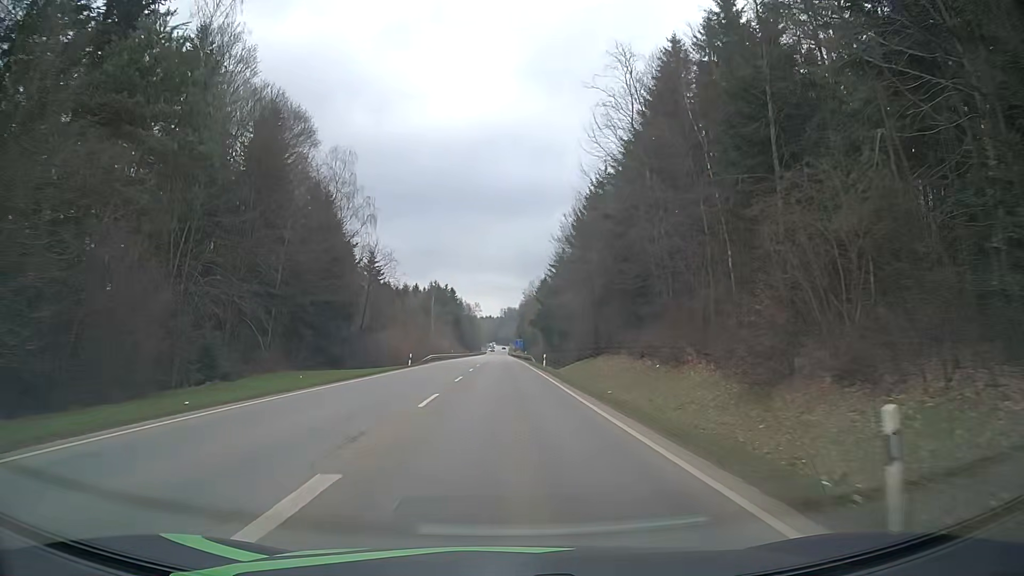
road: secondary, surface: asphalt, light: Day
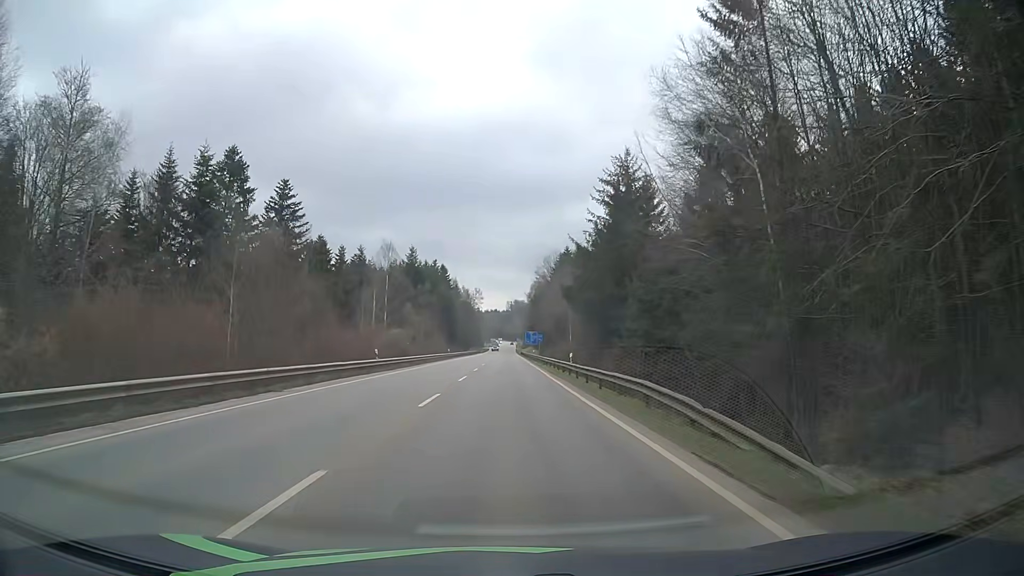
(-0.1, +60.9) m; 0°
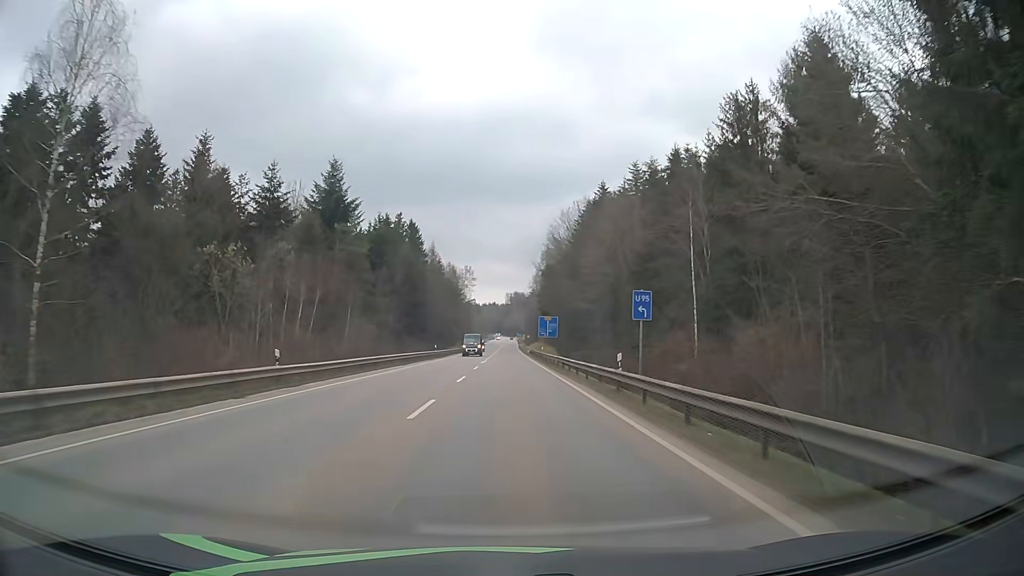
(0.0, +63.8) m; 0°
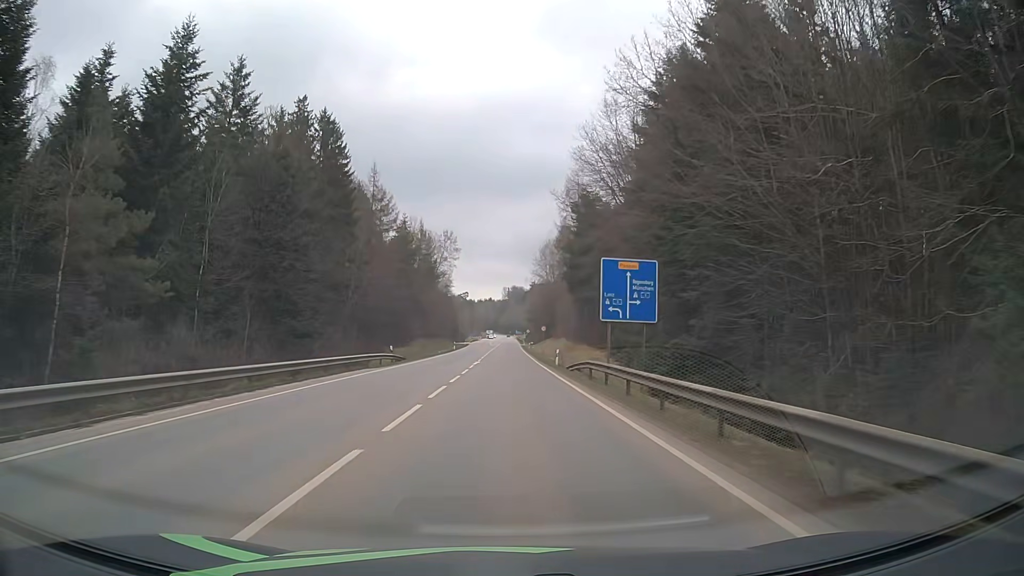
(0.0, +62.7) m; 0°
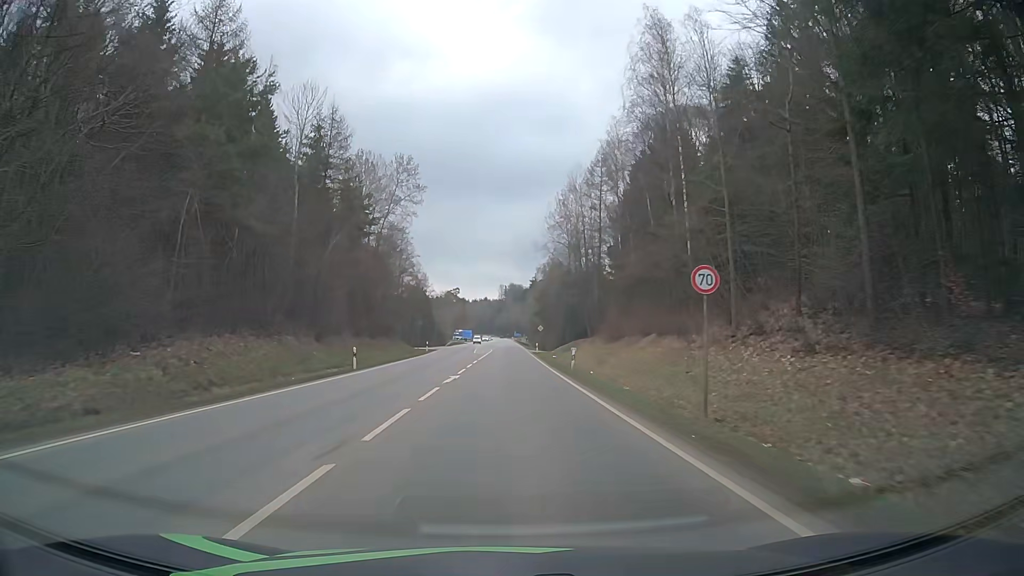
(+0.2, +61.0) m; 0°
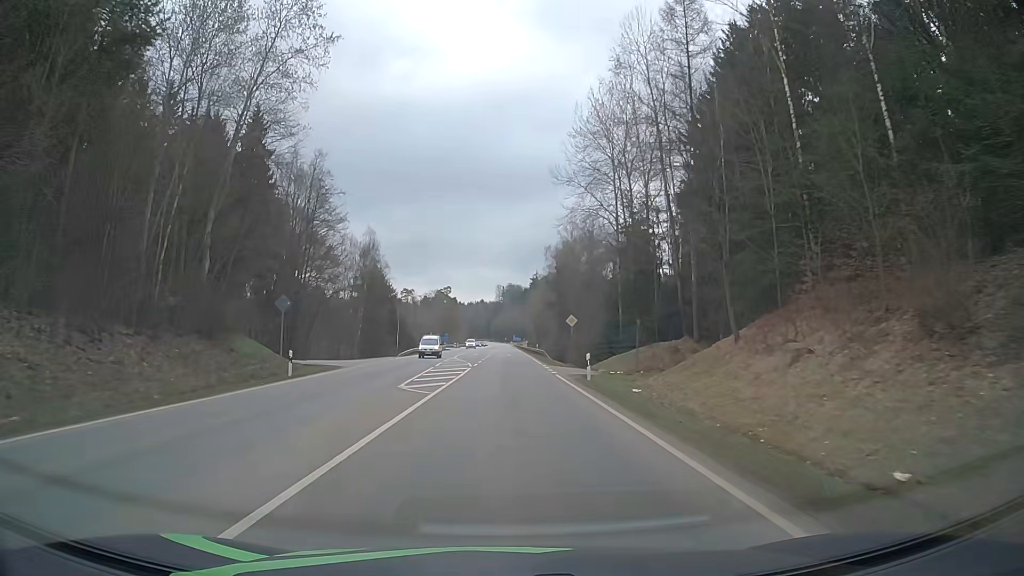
(+0.3, +45.4) m; 0°
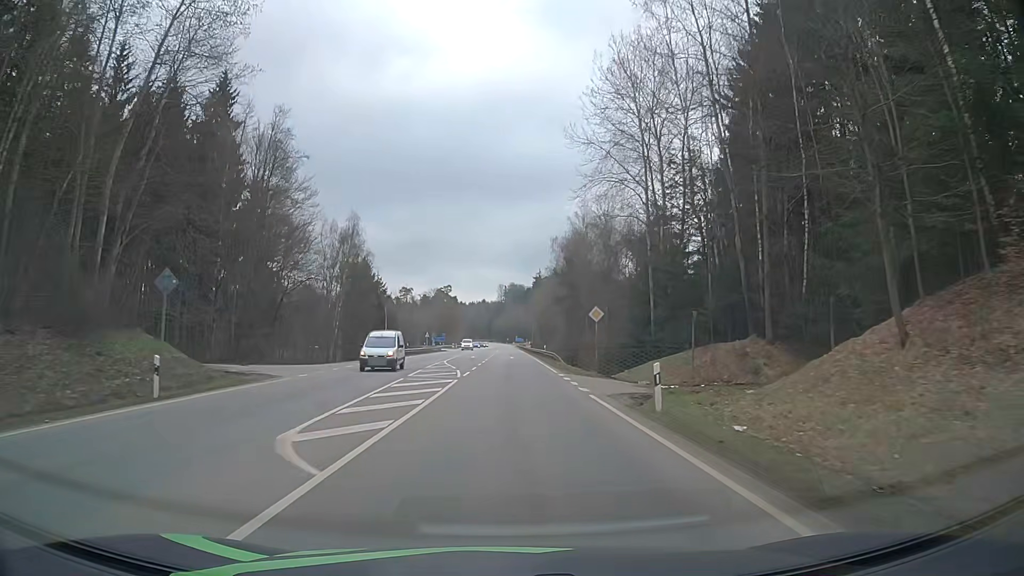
(0.0, +11.2) m; 0°
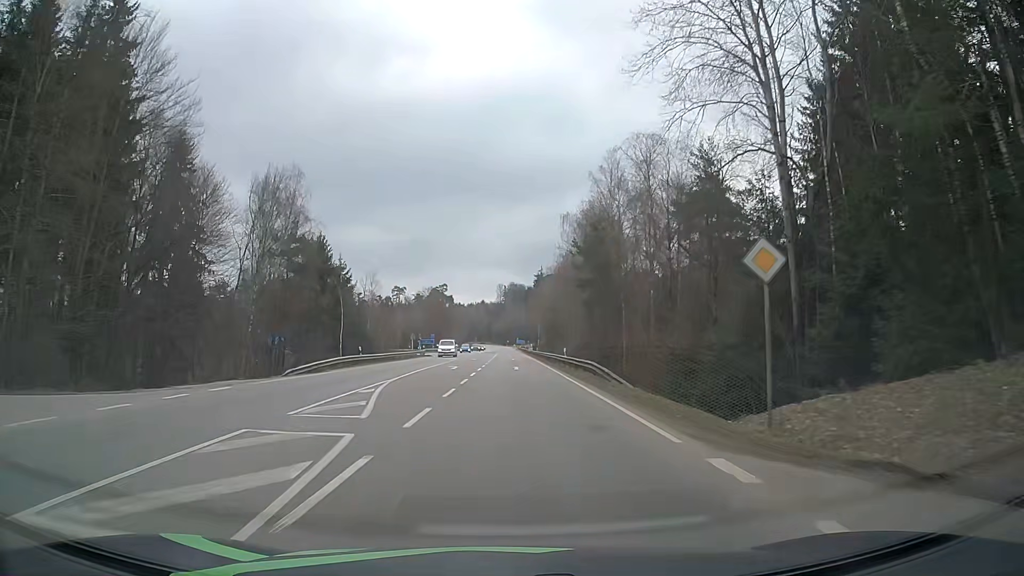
(-0.1, +22.3) m; 0°
(0, +10) (0, +20) (0, +30) (0, +40) (0, +50) (0, +60) (0, +70) (0, +80) (0, +90) (0, +100) m
